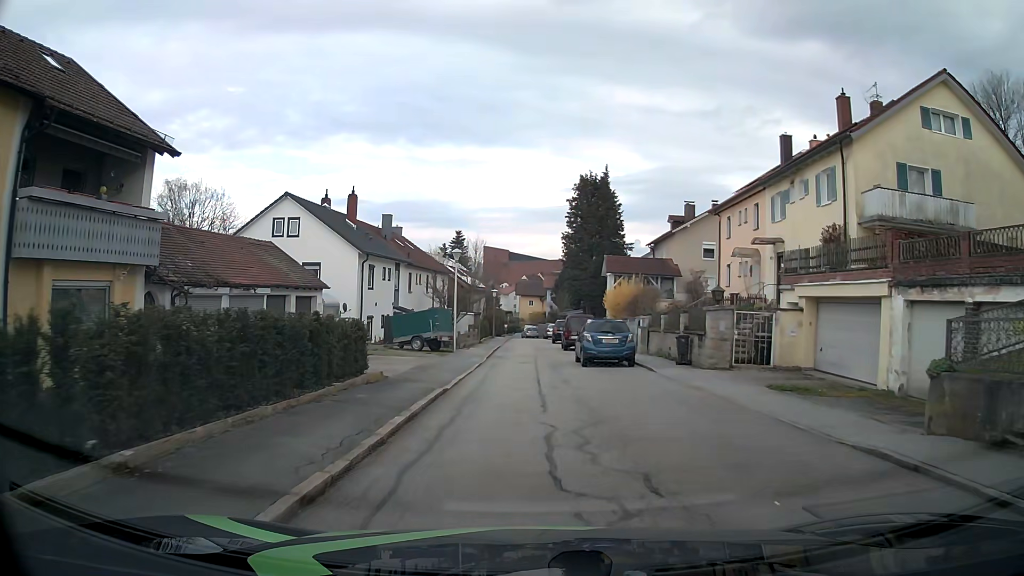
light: Day
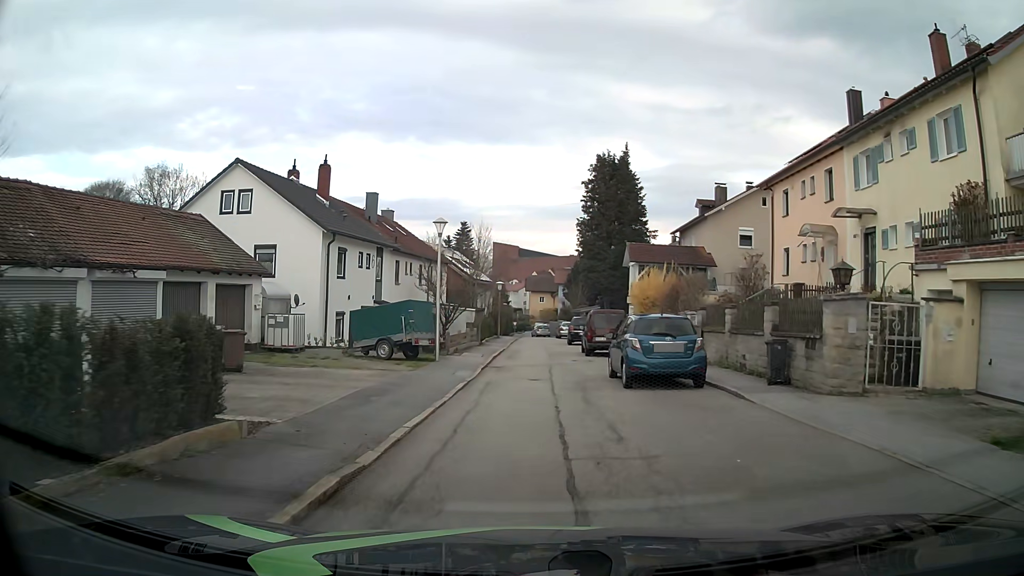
(0.0, +7.5) m; -1°
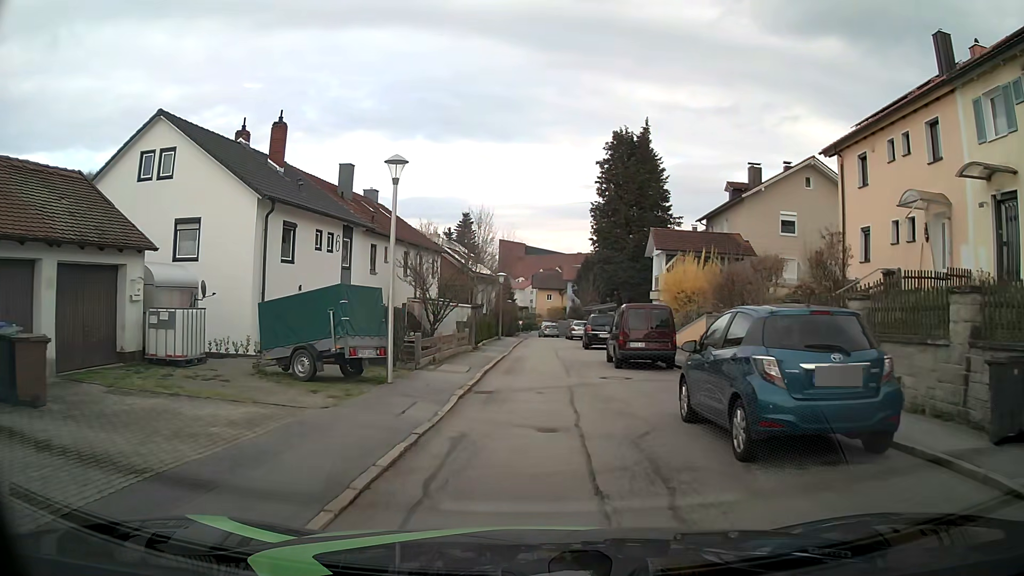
(0.0, +7.2) m; -1°
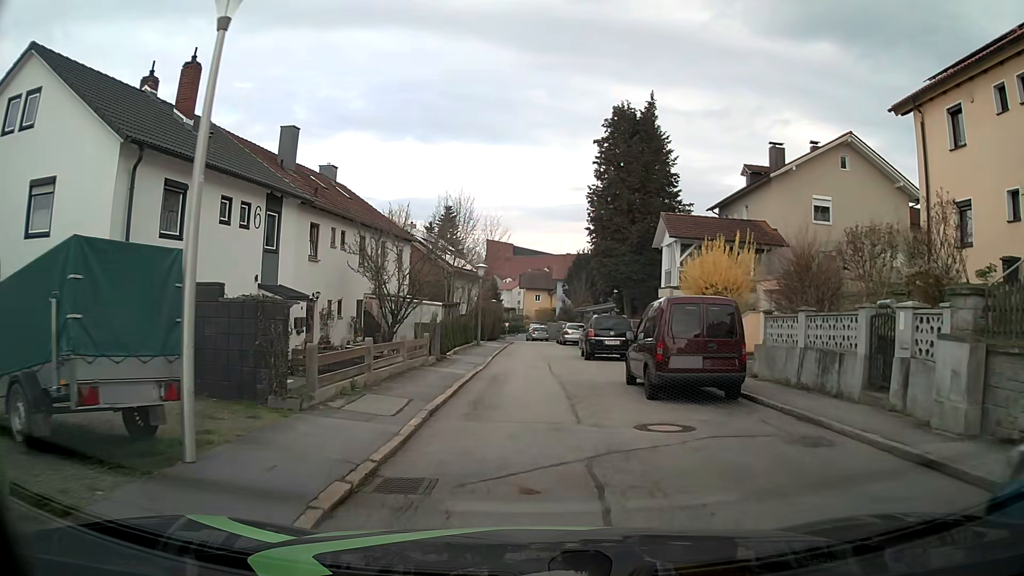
(+0.1, +6.9) m; +1°
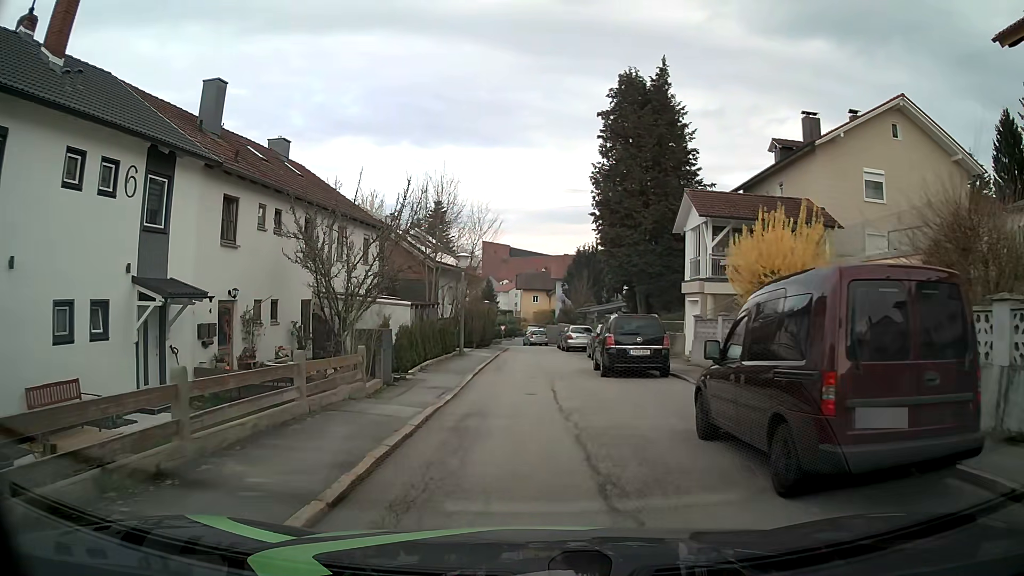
(+0.1, +6.6) m; +2°
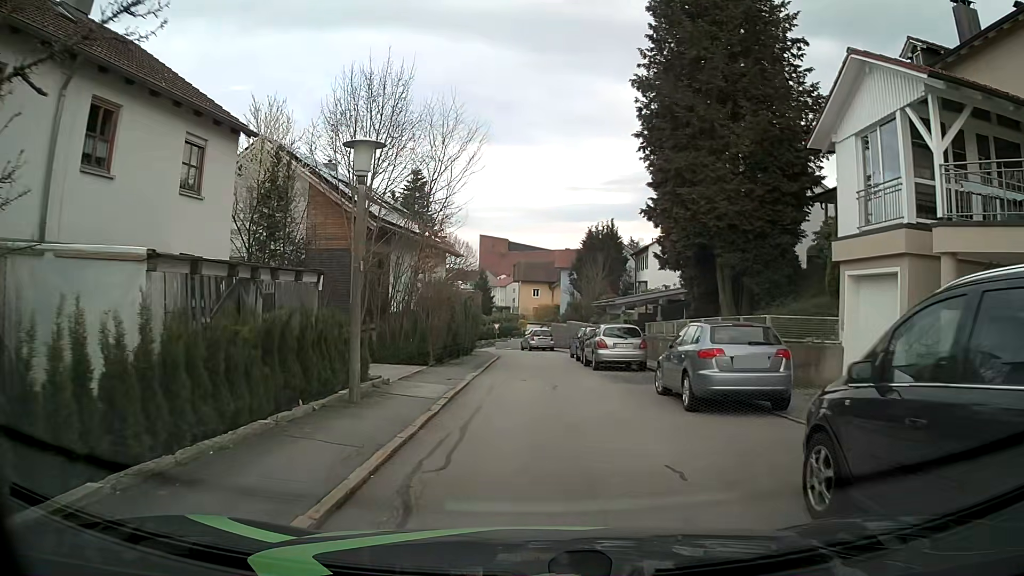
(-0.4, +15.7) m; -1°
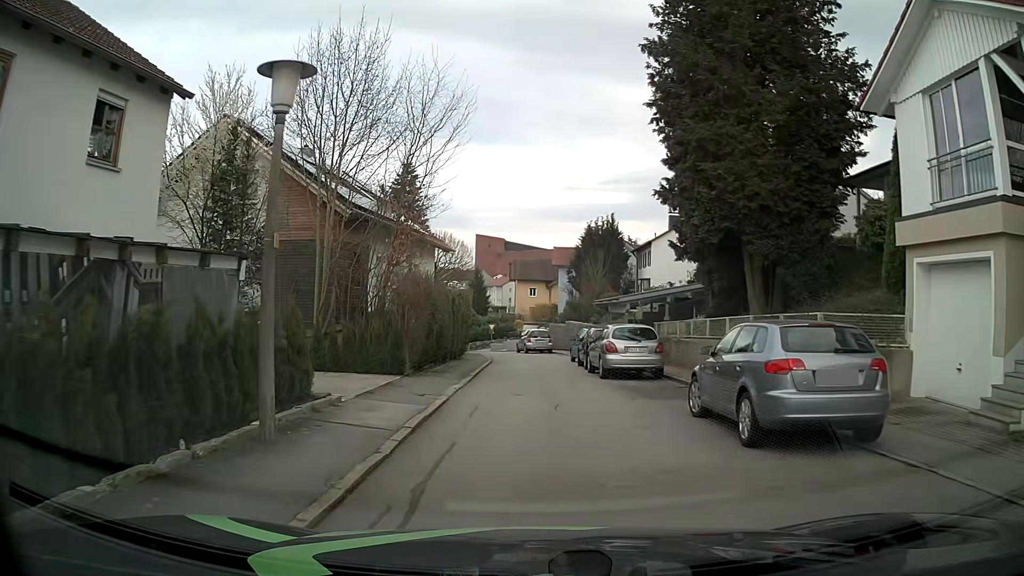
(0.0, +3.2) m; -1°
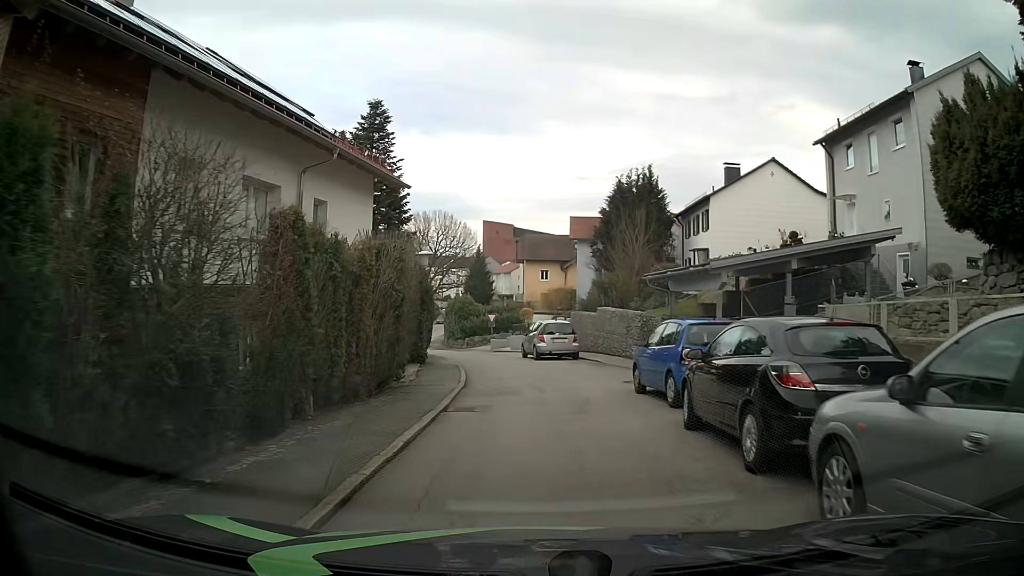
(+0.1, +16.5) m; 0°
